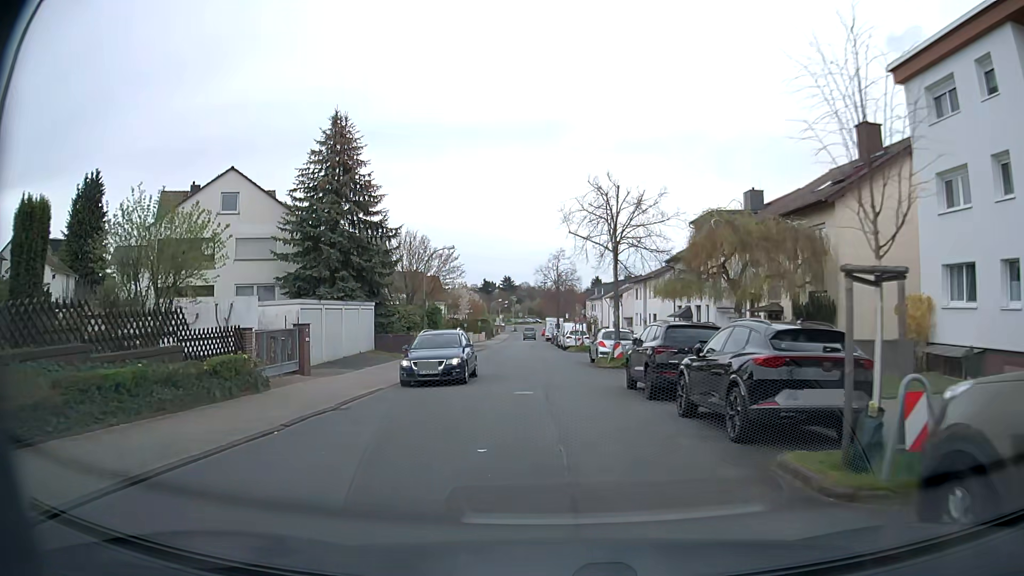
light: Day
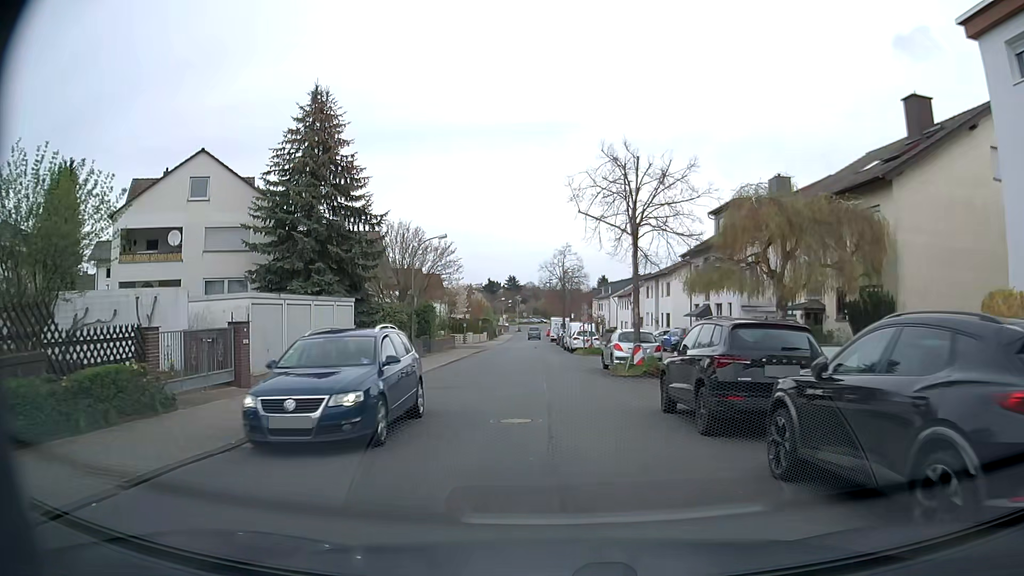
(-0.1, +4.6) m; -1°
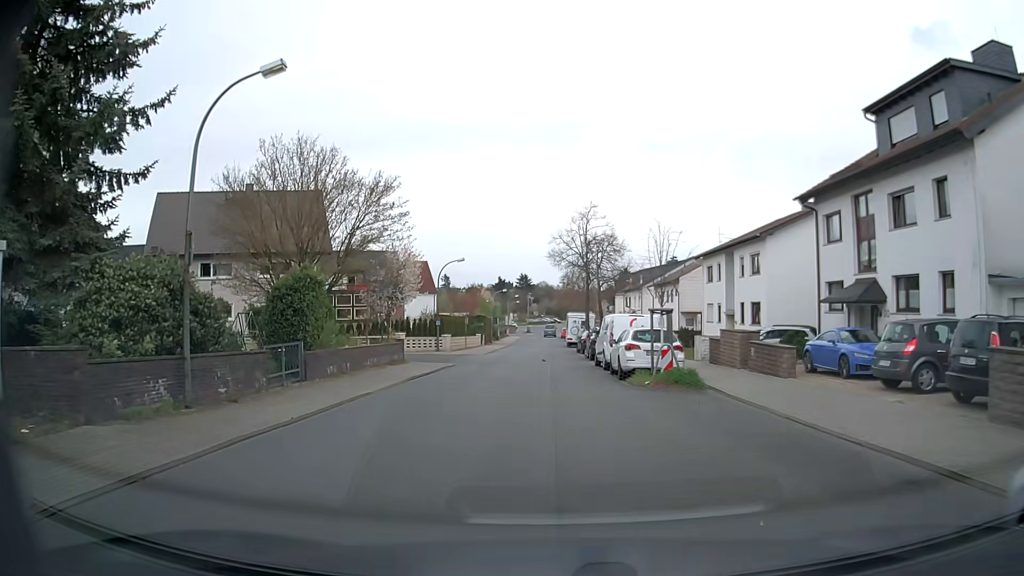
(-0.3, +23.0) m; -1°
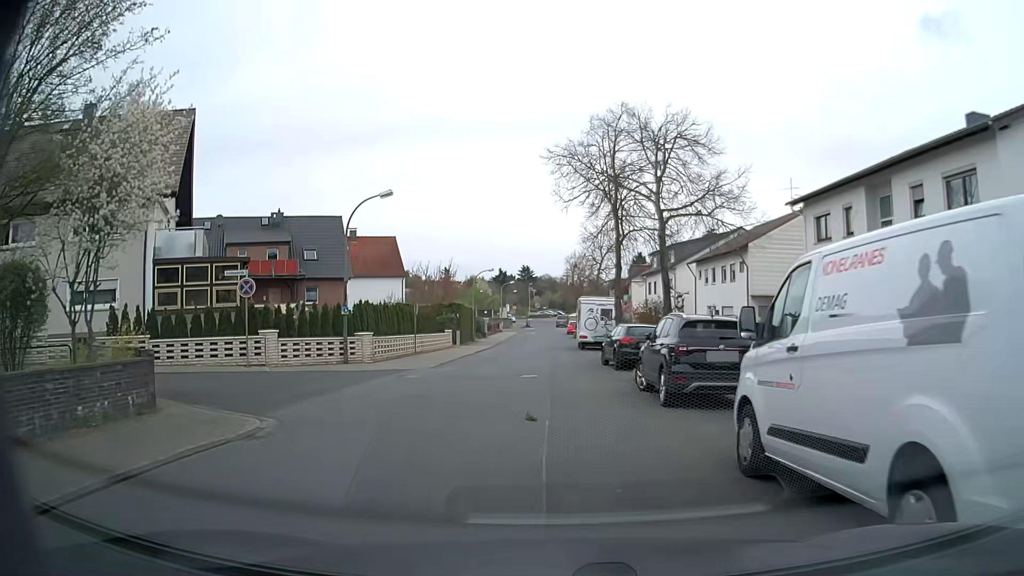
(-0.1, +20.5) m; 0°
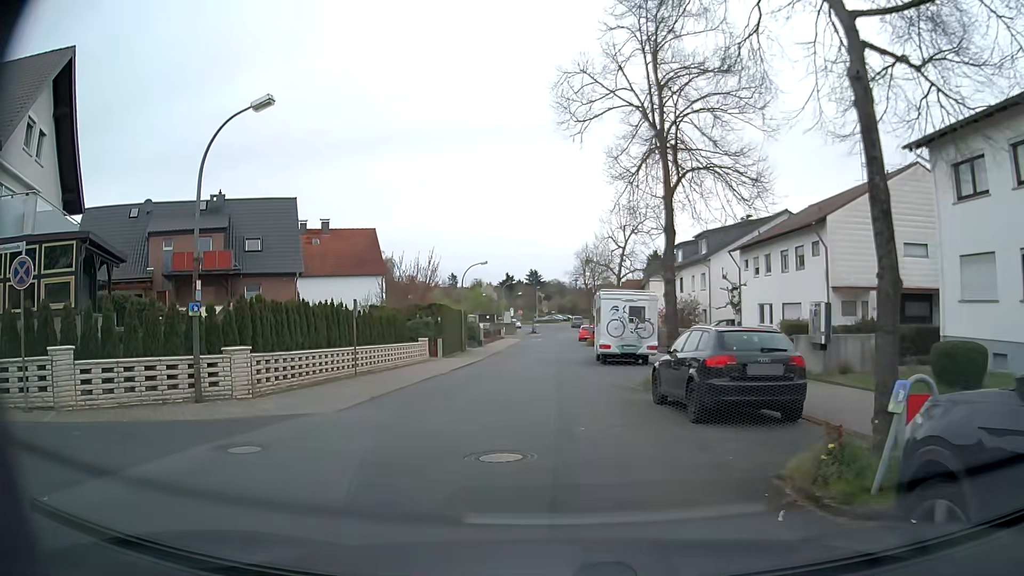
(0.0, +10.8) m; 0°
